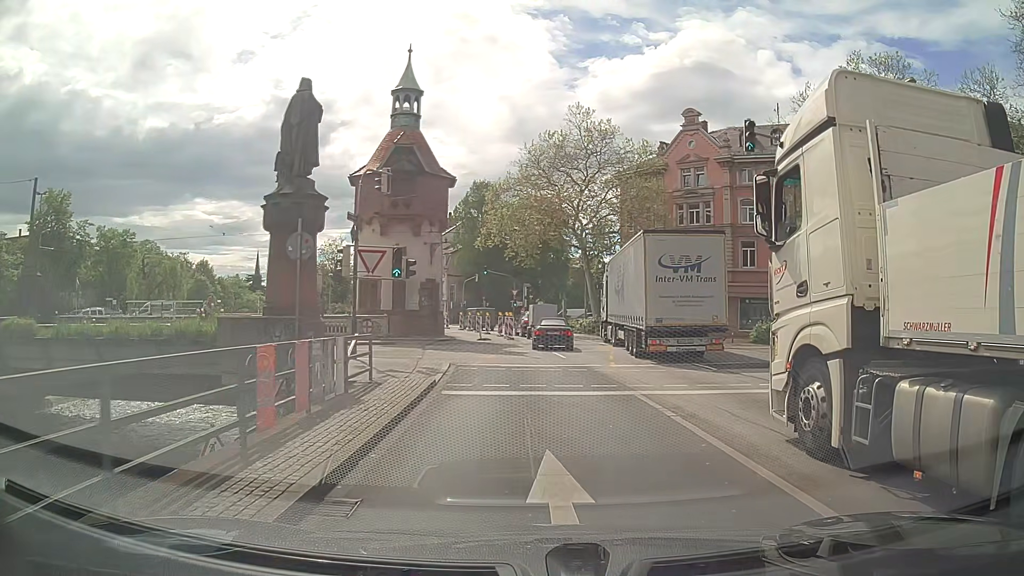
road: primary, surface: asphalt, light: Day
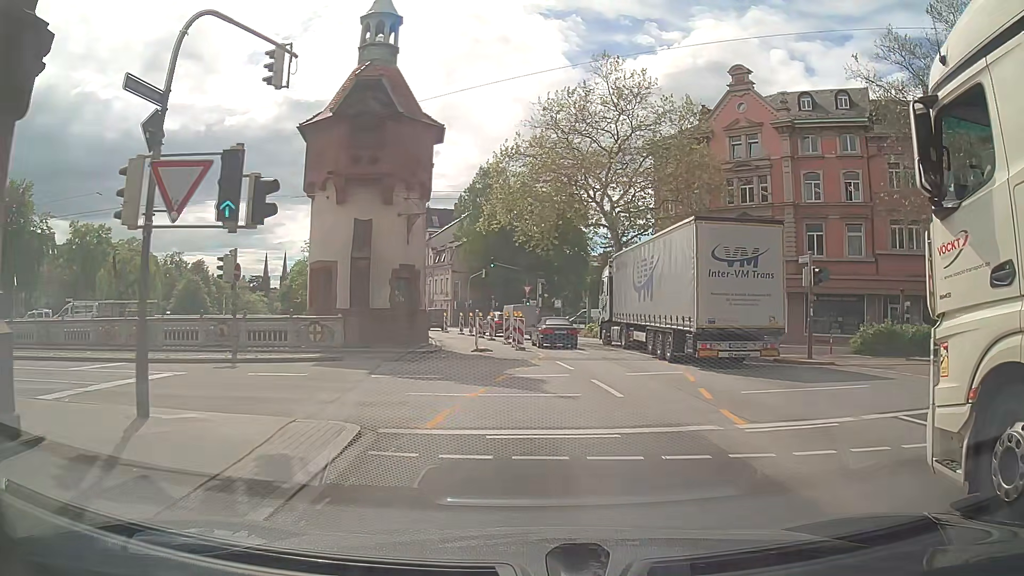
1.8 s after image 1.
(-0.3, +11.2) m; -2°
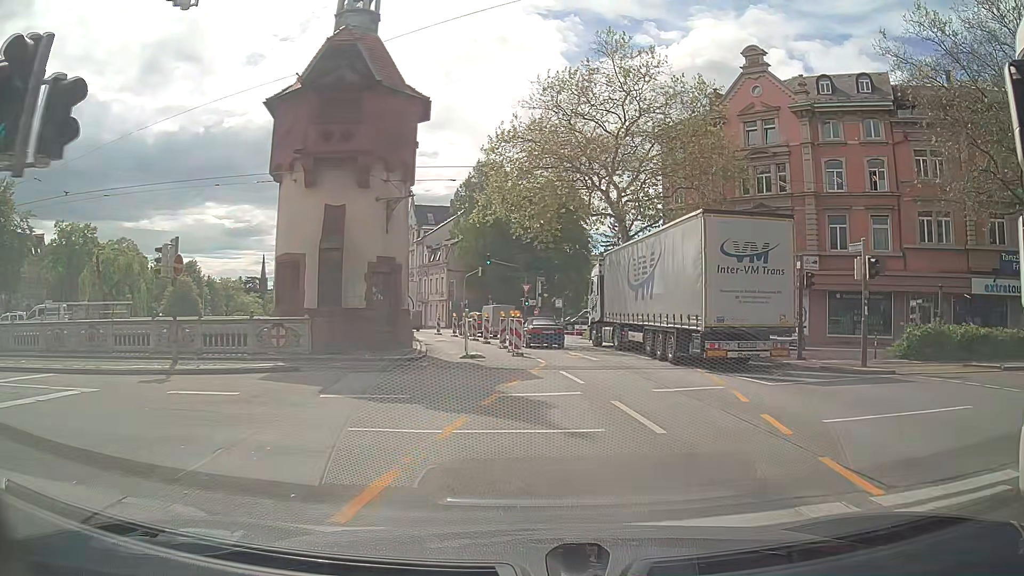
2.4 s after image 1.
(0.0, +3.8) m; 0°
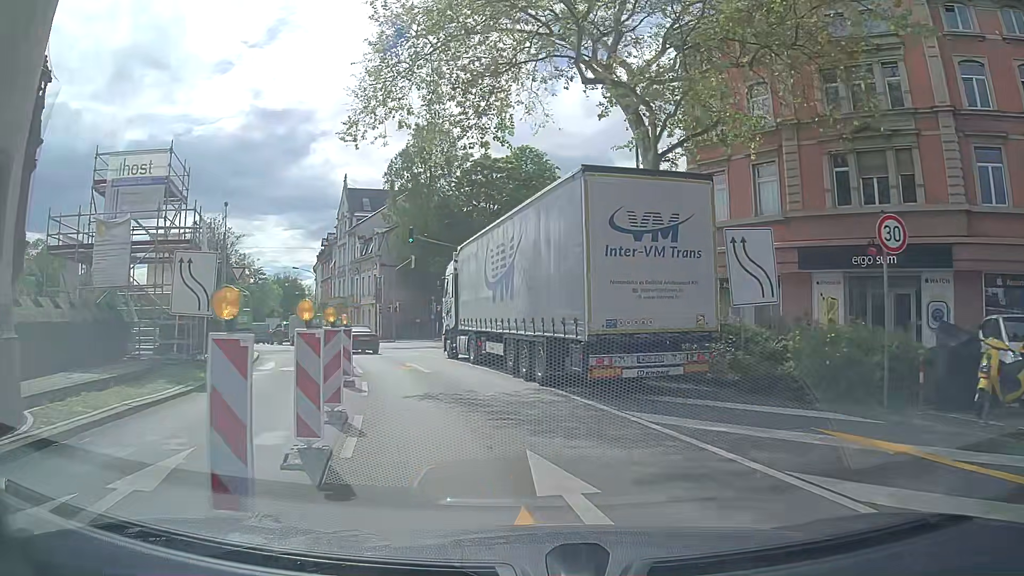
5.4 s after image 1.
(+1.2, +19.3) m; +3°
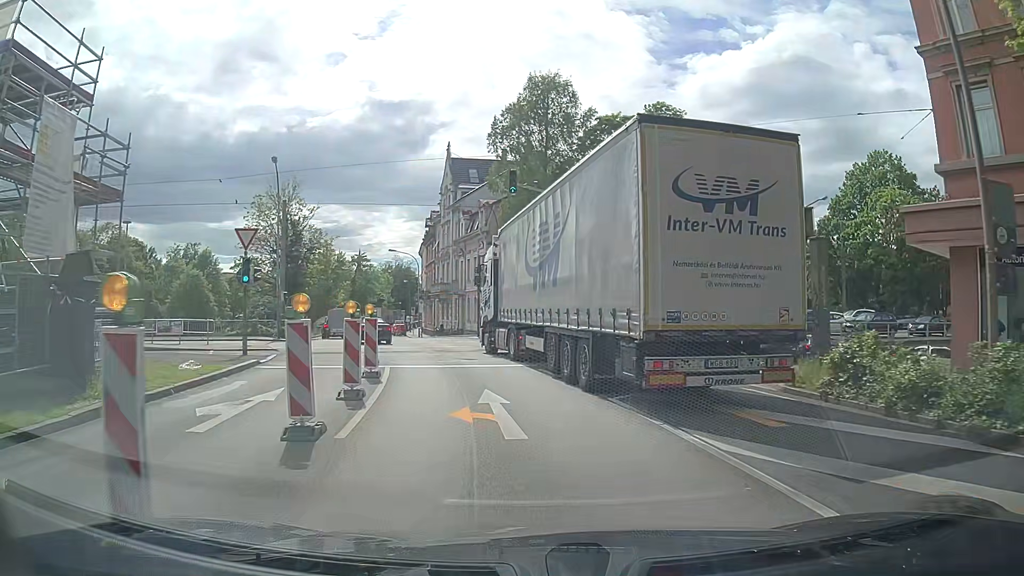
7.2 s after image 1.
(-1.1, +11.8) m; -11°
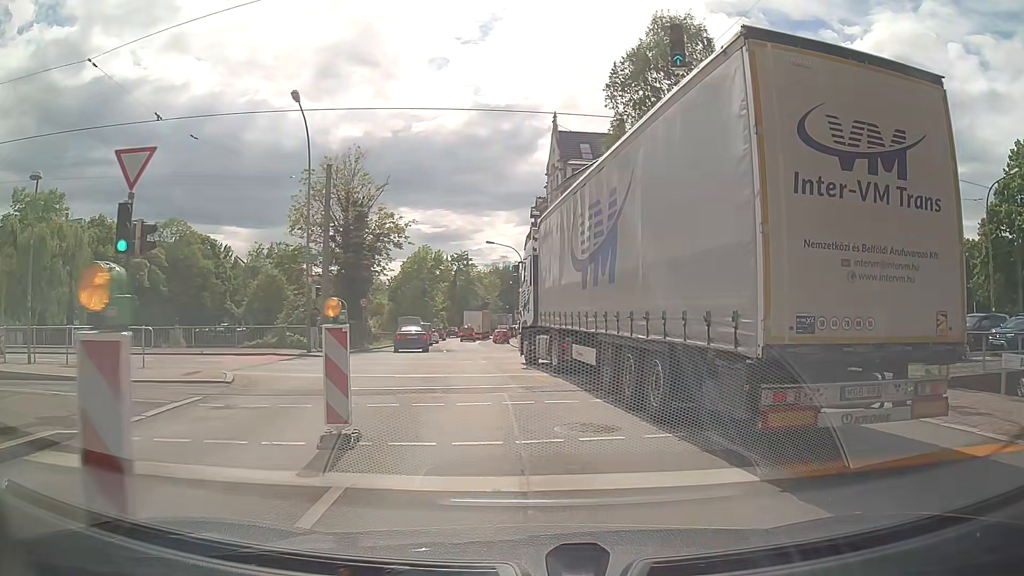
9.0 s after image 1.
(-1.0, +12.3) m; -10°
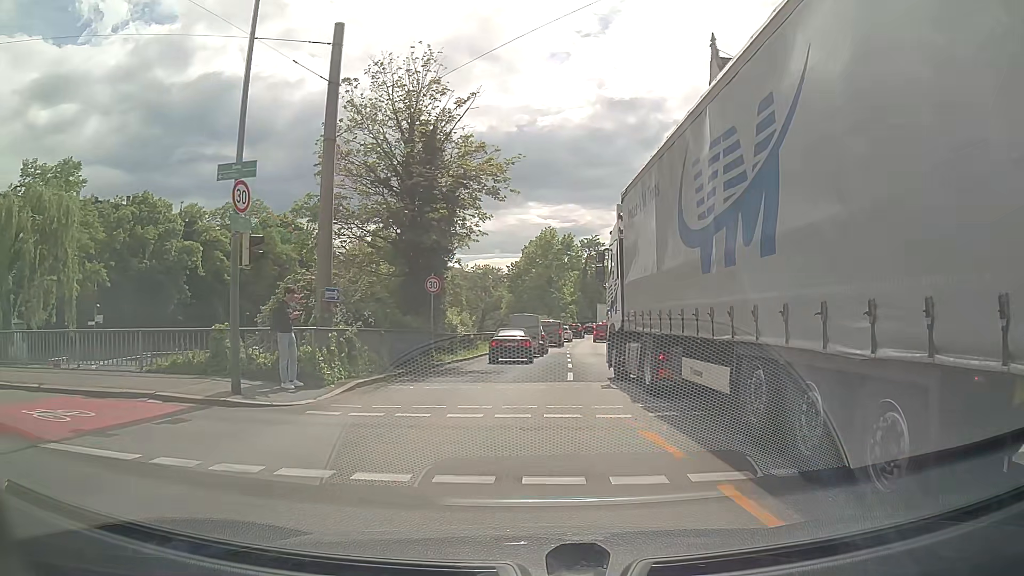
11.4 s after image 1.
(-1.5, +16.5) m; -12°
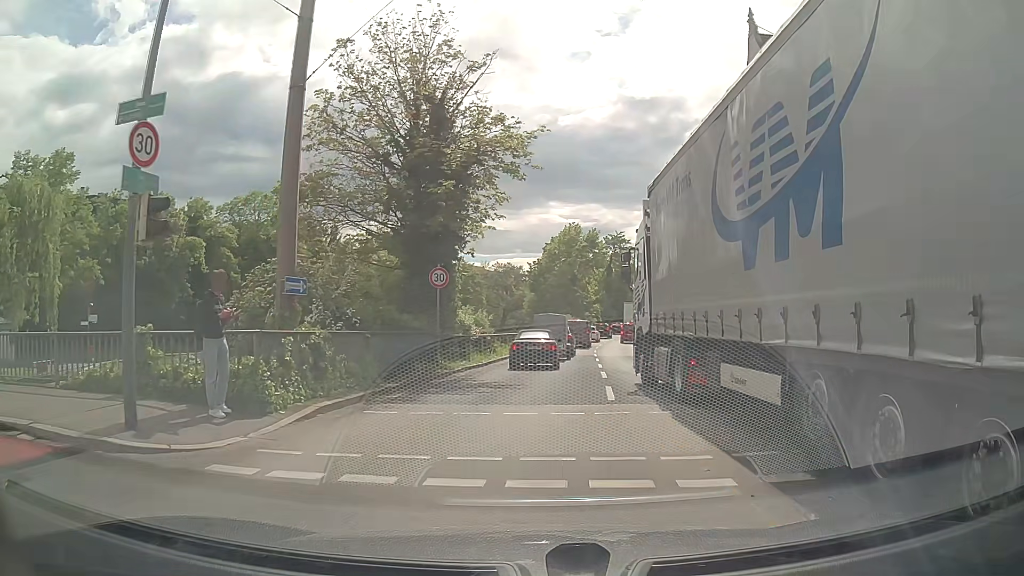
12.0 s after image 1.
(0.0, +4.0) m; -1°
